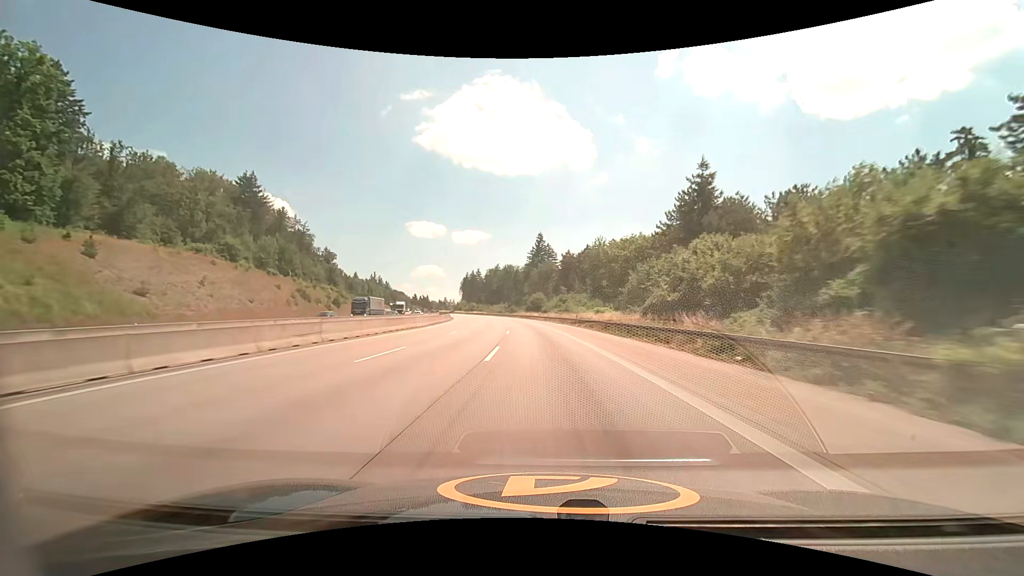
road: motorway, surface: asphalt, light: Day
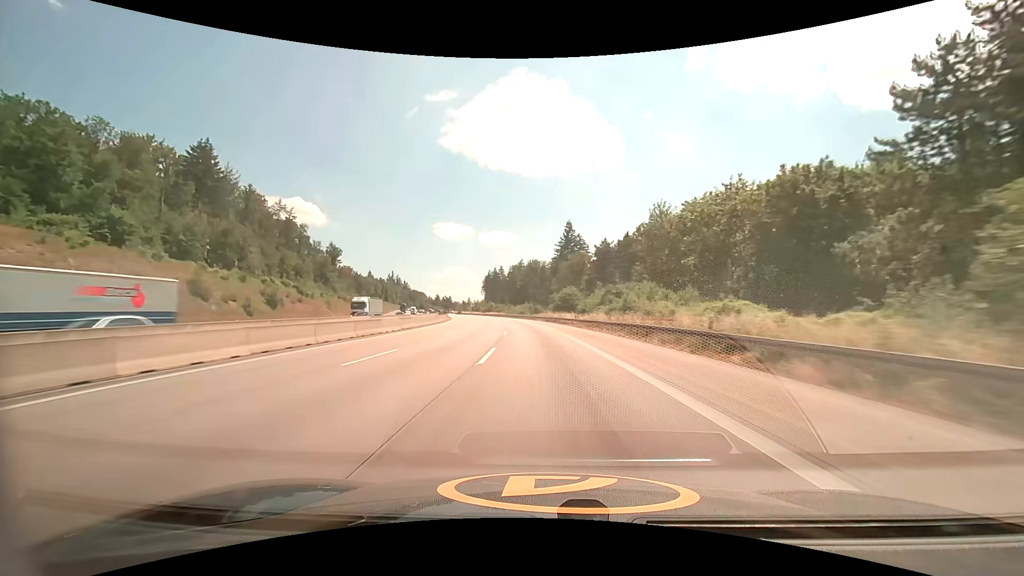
(-0.9, +37.1) m; -3°
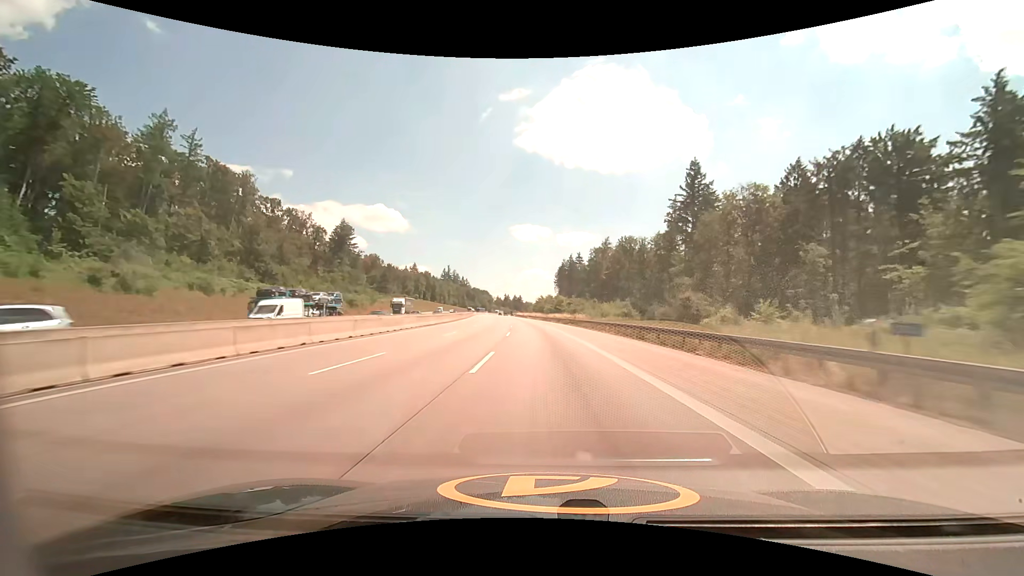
(-7.4, +92.4) m; -9°
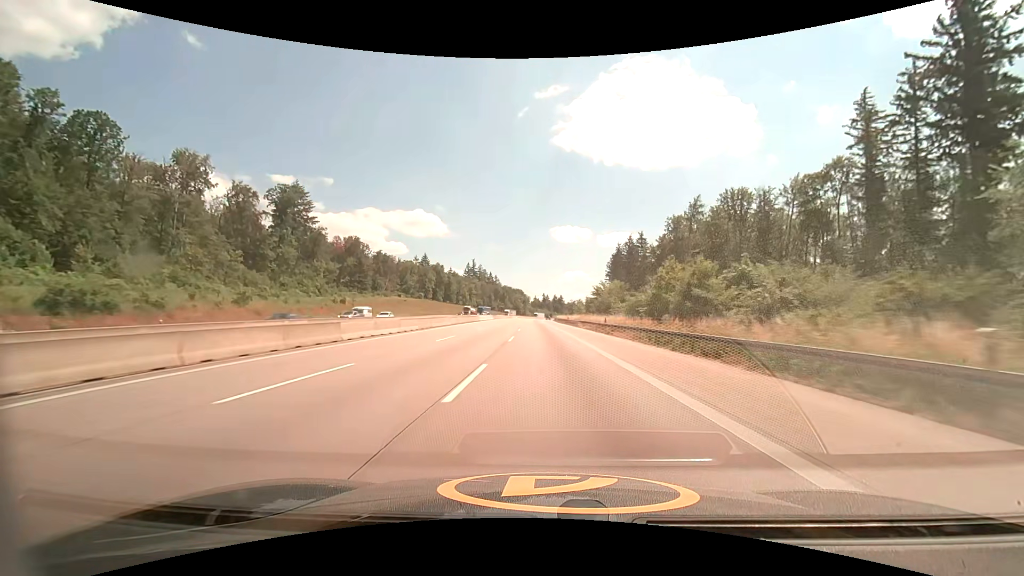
(-3.3, +76.1) m; -5°
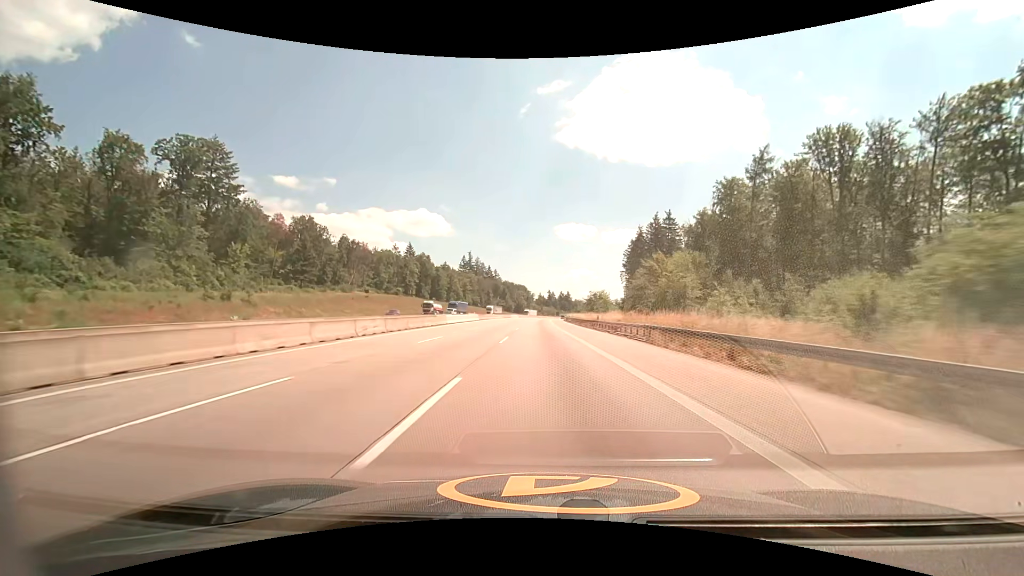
(-0.4, +39.4) m; 0°
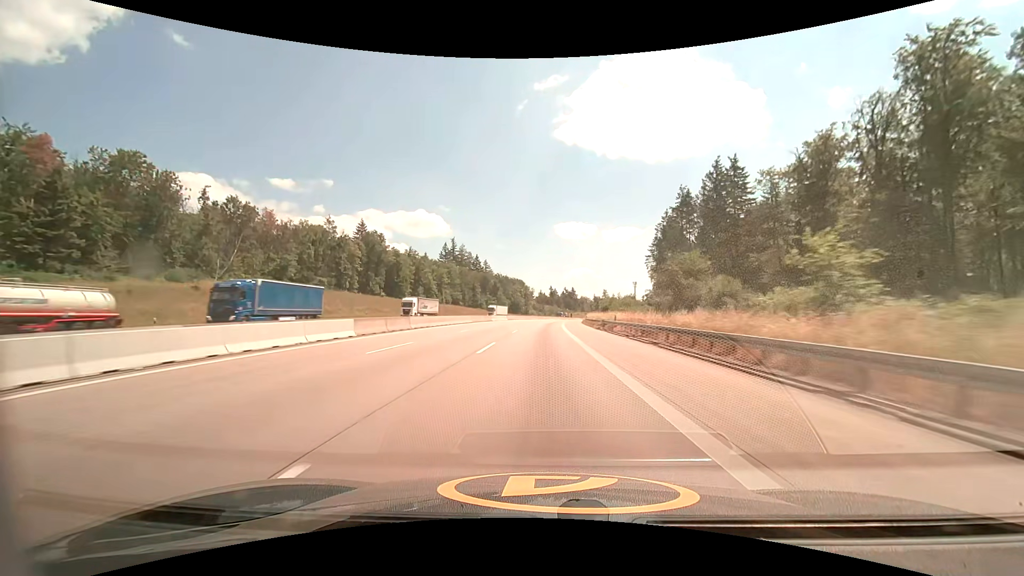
(-0.4, +60.1) m; 0°
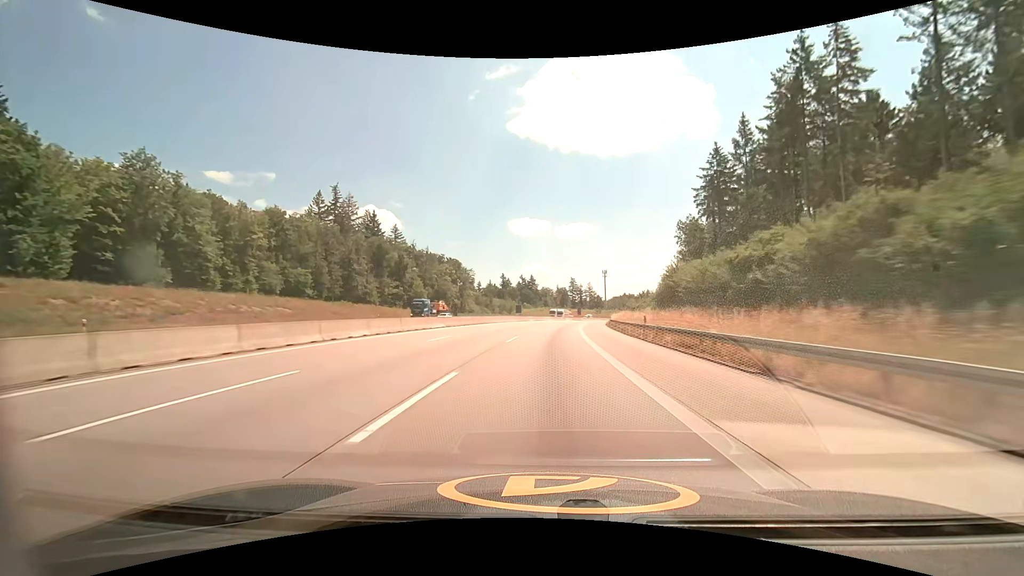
(+3.0, +100.5) m; +5°
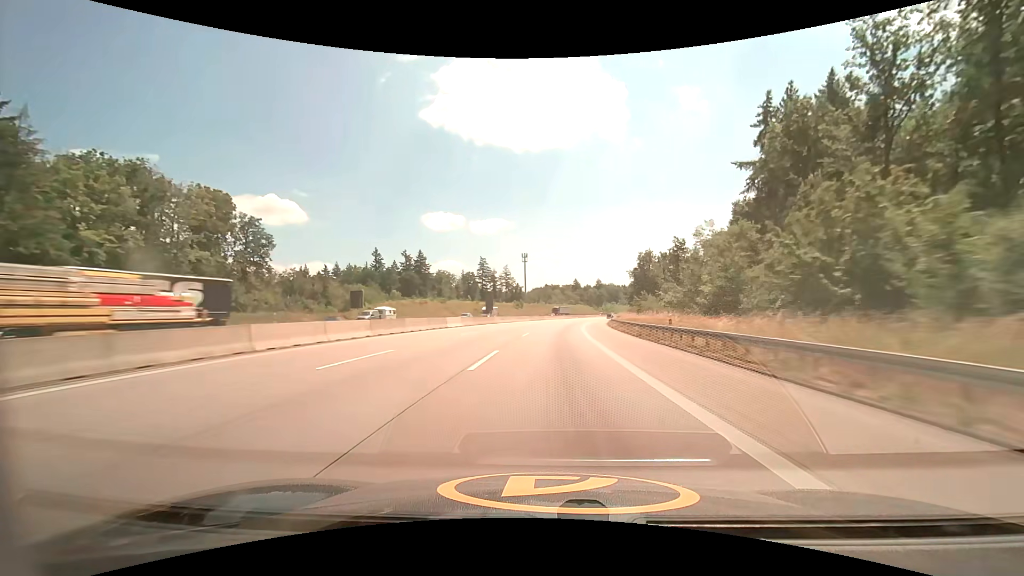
(+8.0, +99.7) m; +9°
(0, +10) (0, +20) (+1, +30) (+2, +40) (+3, +50) (+4, +60) (+5, +70) (+6, +80) (+8, +90) (+10, +99) m
